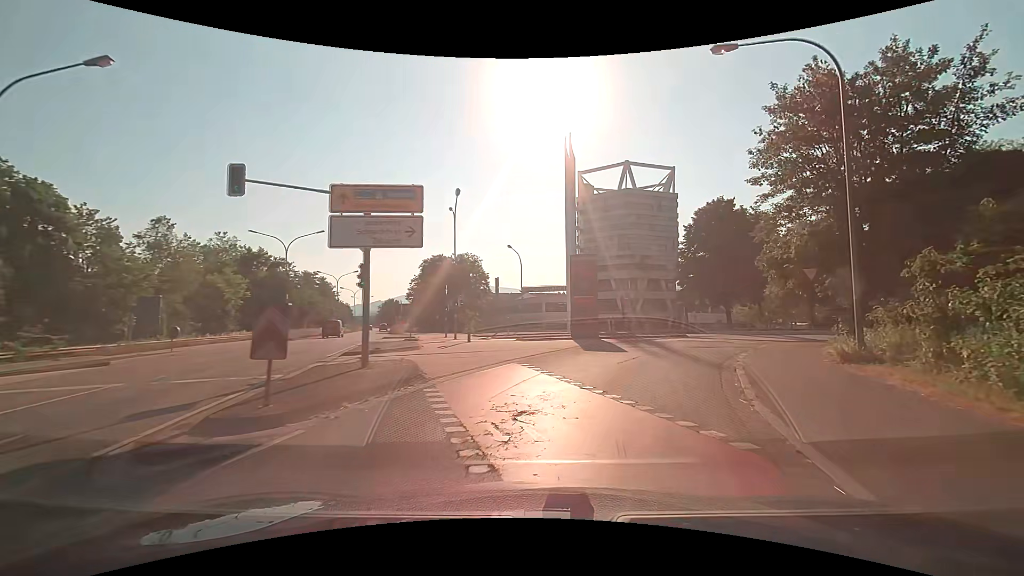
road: primary_link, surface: asphalt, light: Day
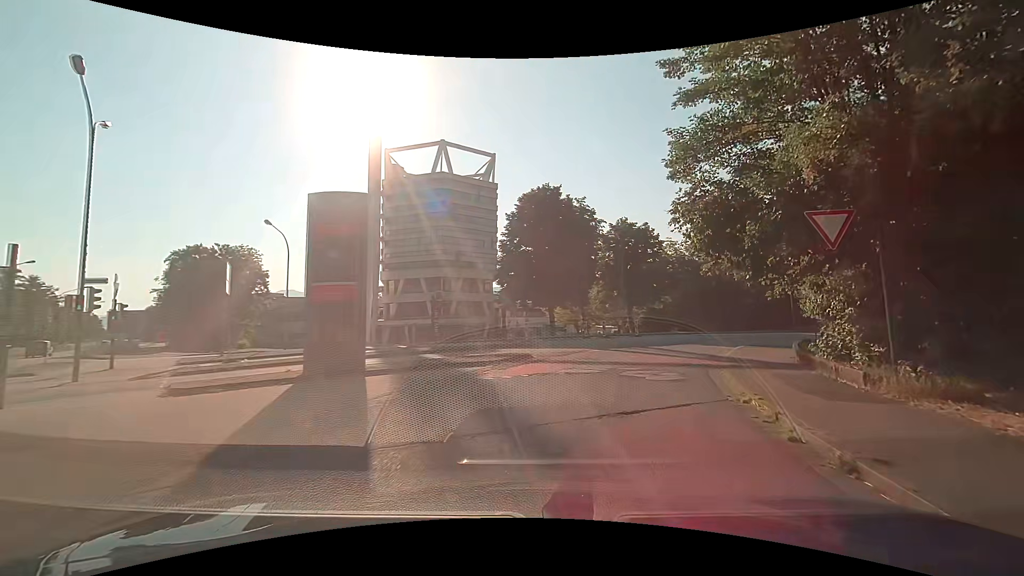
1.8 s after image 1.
(+2.4, +14.5) m; +21°
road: tertiary_link
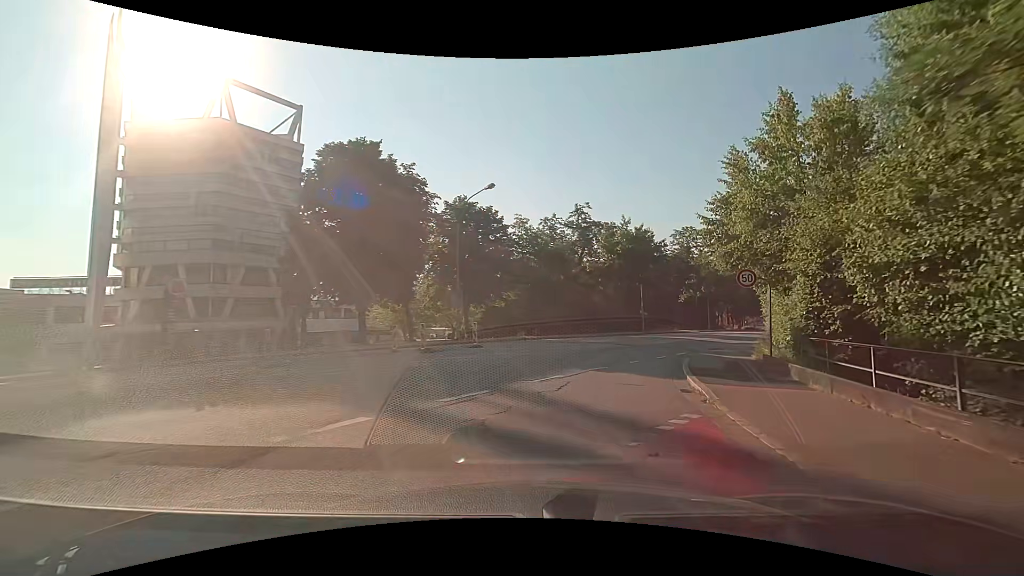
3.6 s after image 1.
(+2.2, +14.4) m; +18°
